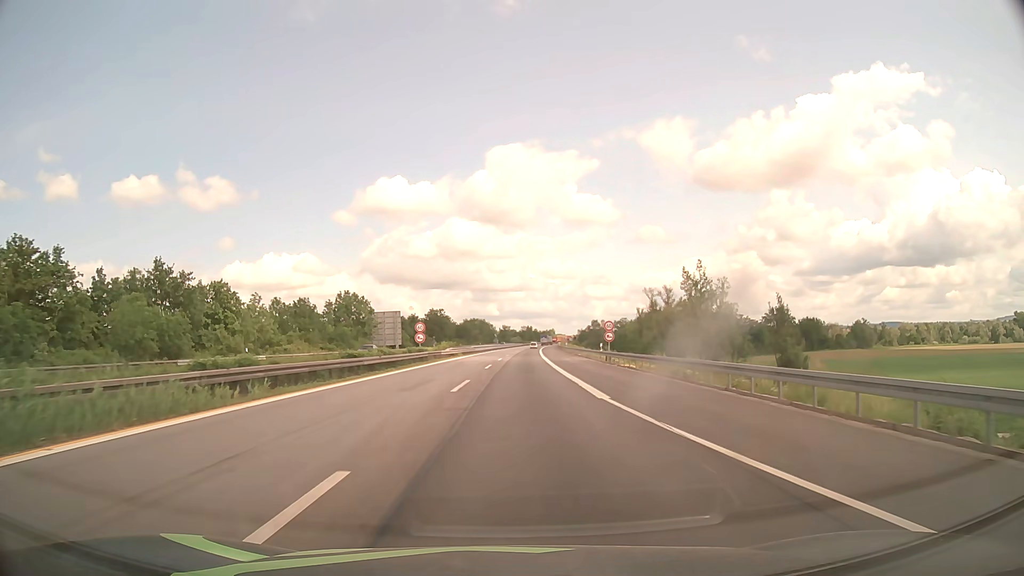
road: motorway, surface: asphalt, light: Day
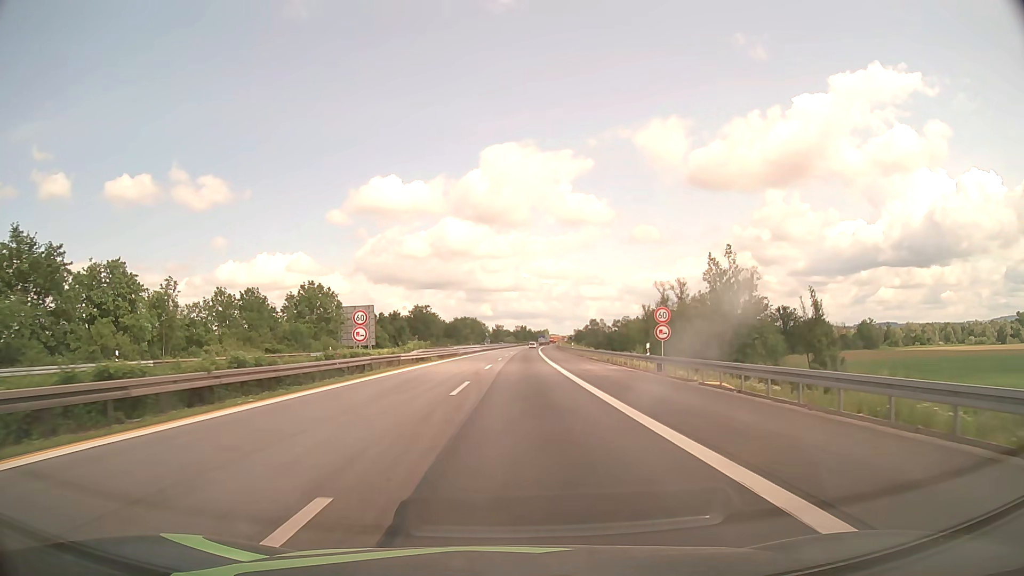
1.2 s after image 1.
(+0.1, +19.2) m; +1°
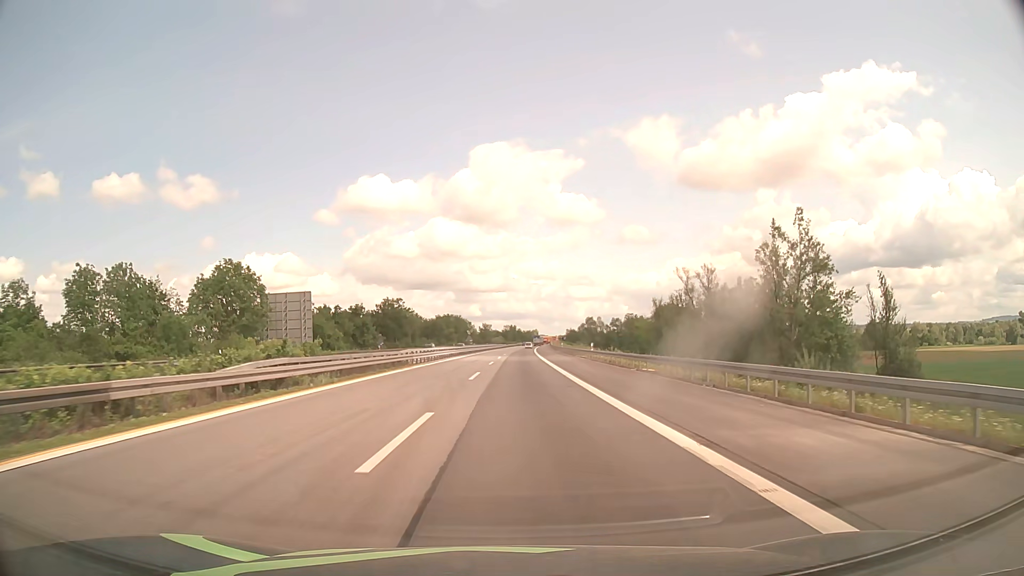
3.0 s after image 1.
(+0.2, +28.7) m; +1°
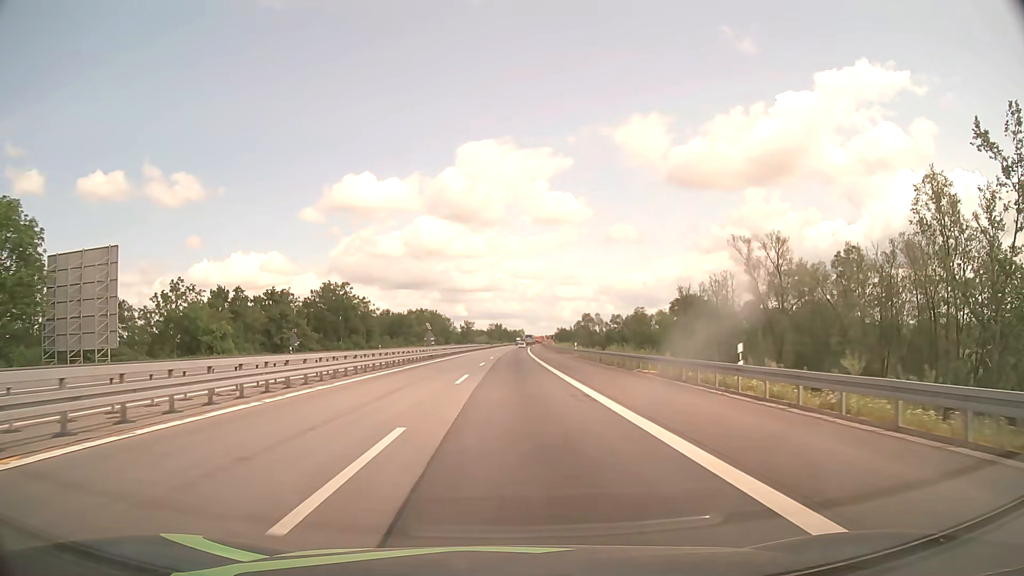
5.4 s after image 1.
(+0.4, +38.3) m; +1°
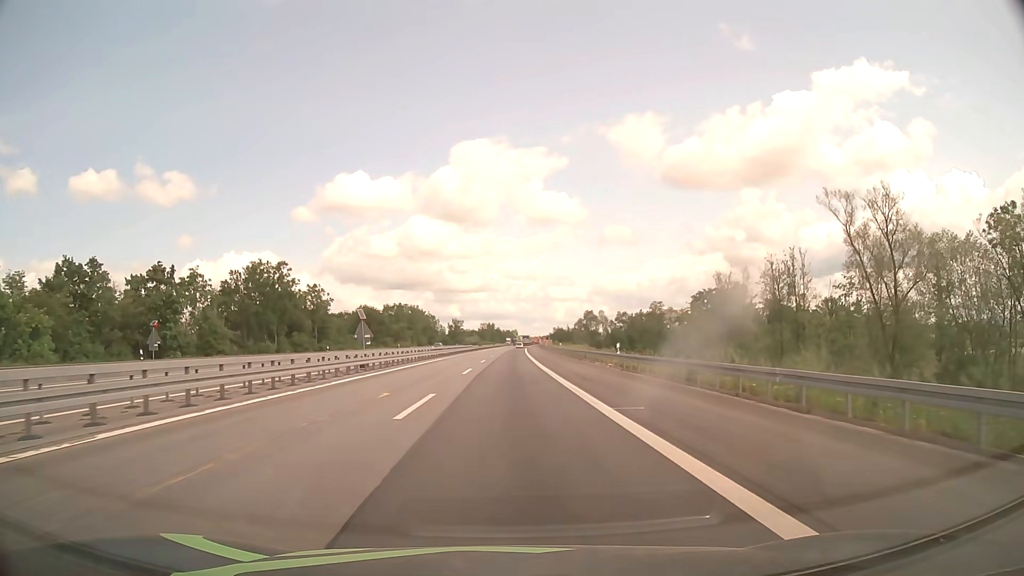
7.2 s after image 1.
(+0.2, +28.7) m; +1°
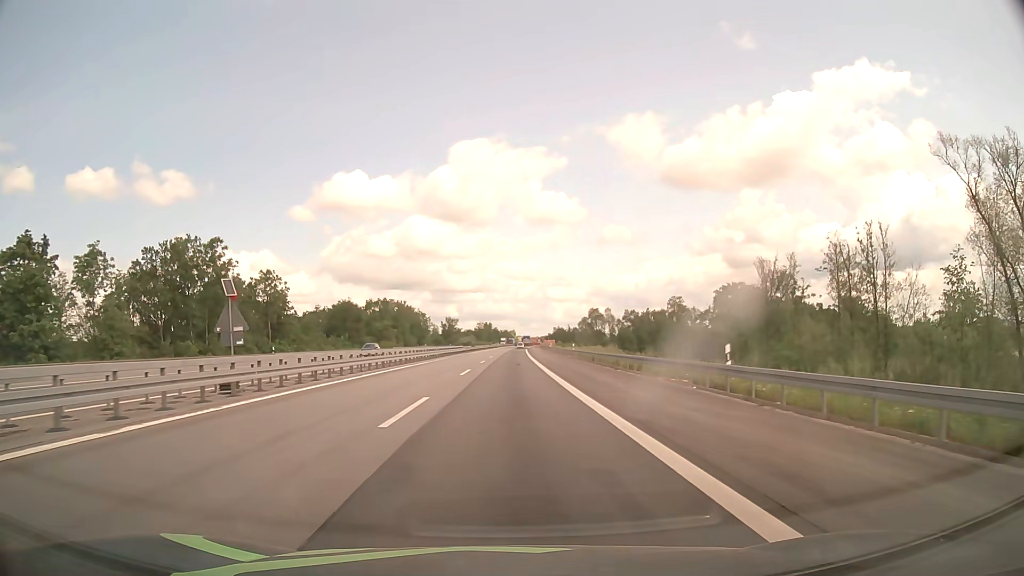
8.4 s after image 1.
(0.0, +19.1) m; 0°
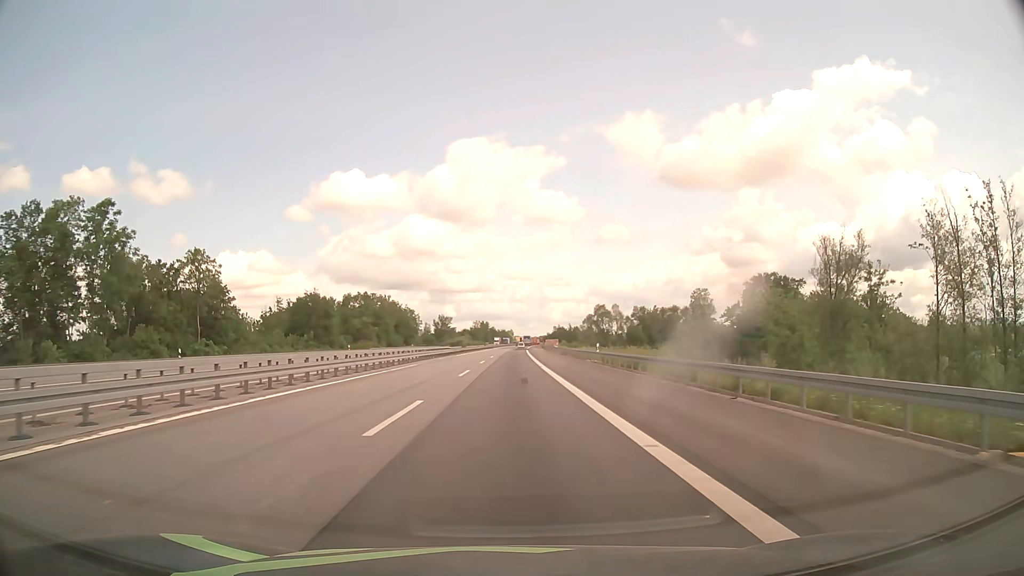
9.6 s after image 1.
(+0.1, +19.1) m; 0°
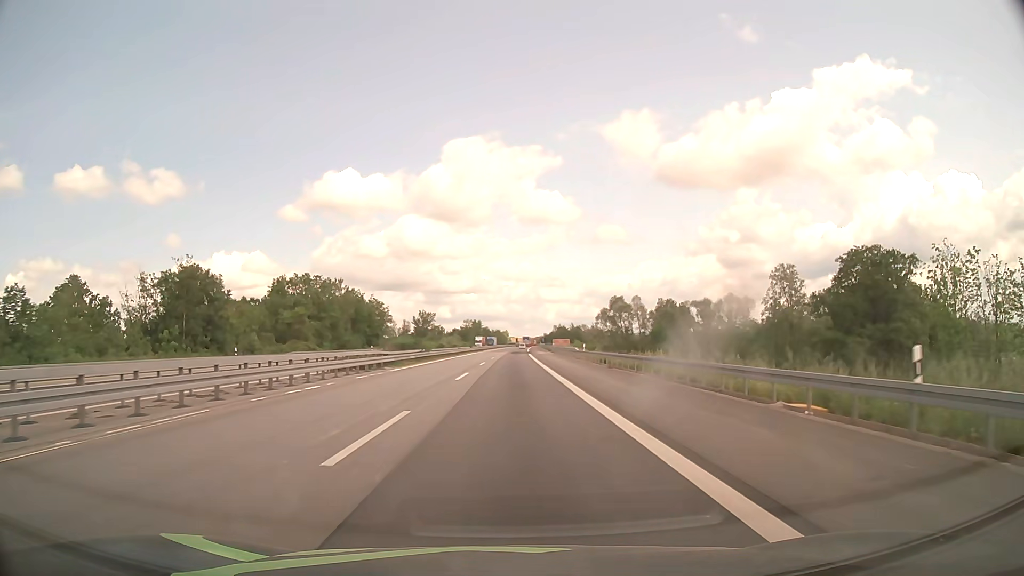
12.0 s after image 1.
(+0.1, +38.3) m; +1°
(0, +10) (0, +20) (0, +30) (0, +40) (0, +50) (0, +60) (+1, +70) (+1, +80) (+1, +90) (+1, +100) m
